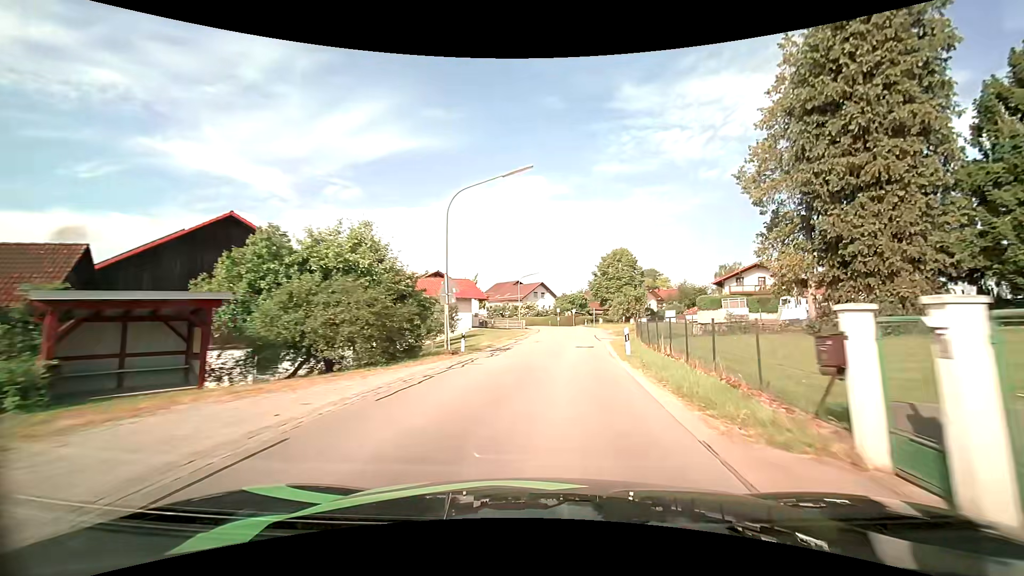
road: tertiary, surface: asphalt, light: Day
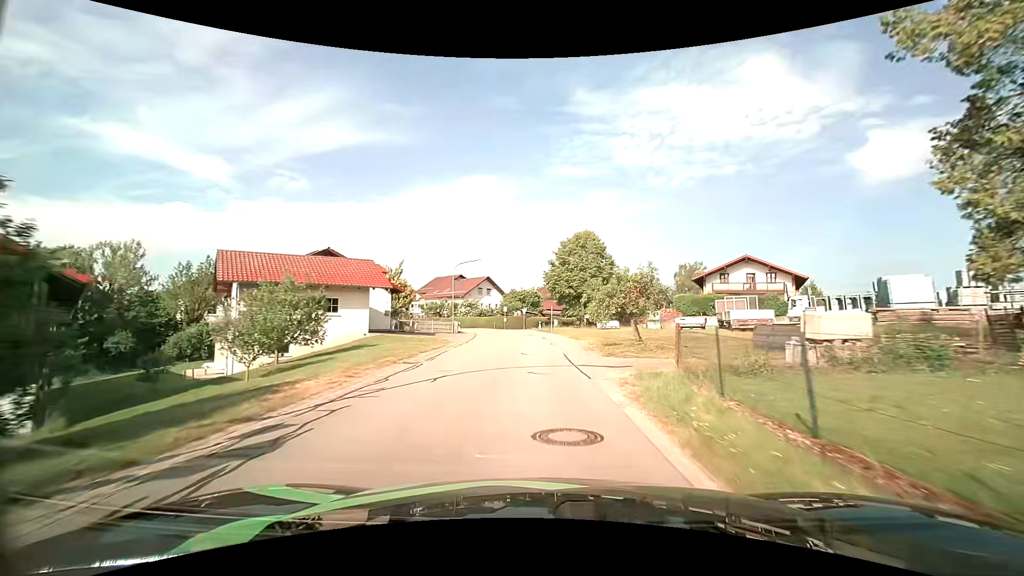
(+1.0, +15.8) m; +6°
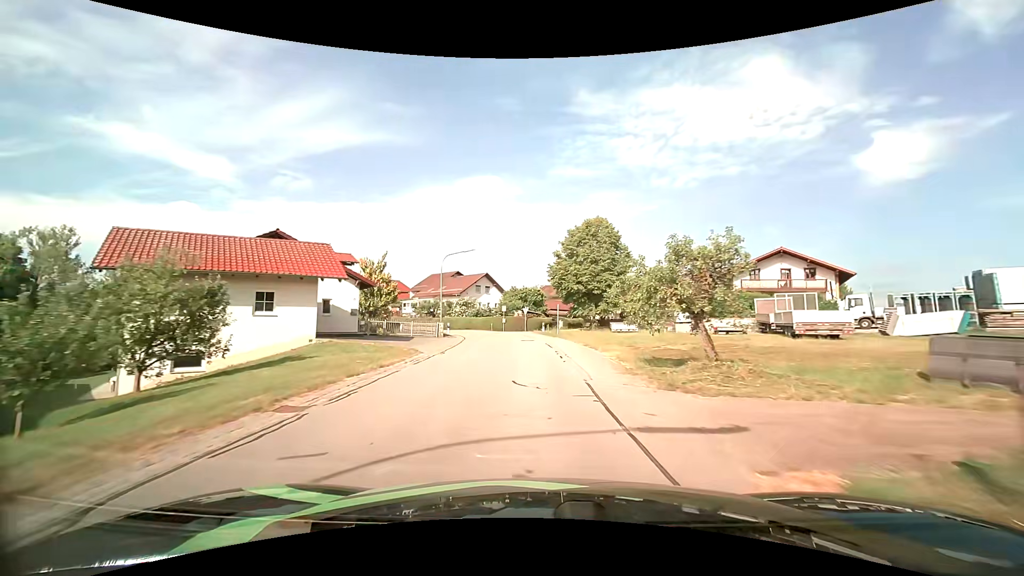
(0.0, +7.6) m; 0°
(0, +10) (-1, +20) (-1, +30) (-3, +40) (-6, +49) (-11, +58) (-17, +66) (-24, +73) (-32, +80) (-39, +86) m
